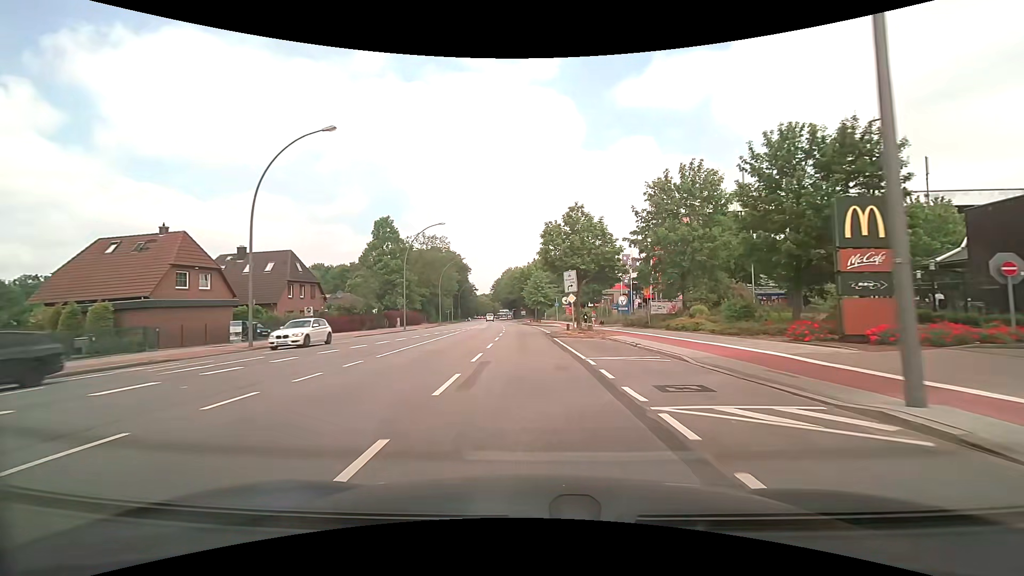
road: secondary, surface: asphalt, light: Day
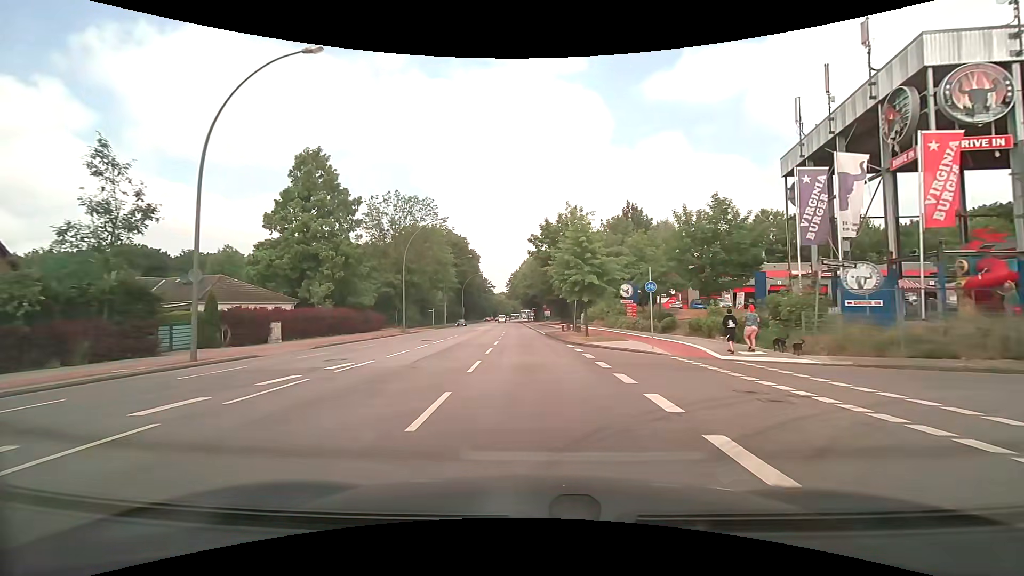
(-0.8, +38.6) m; -3°
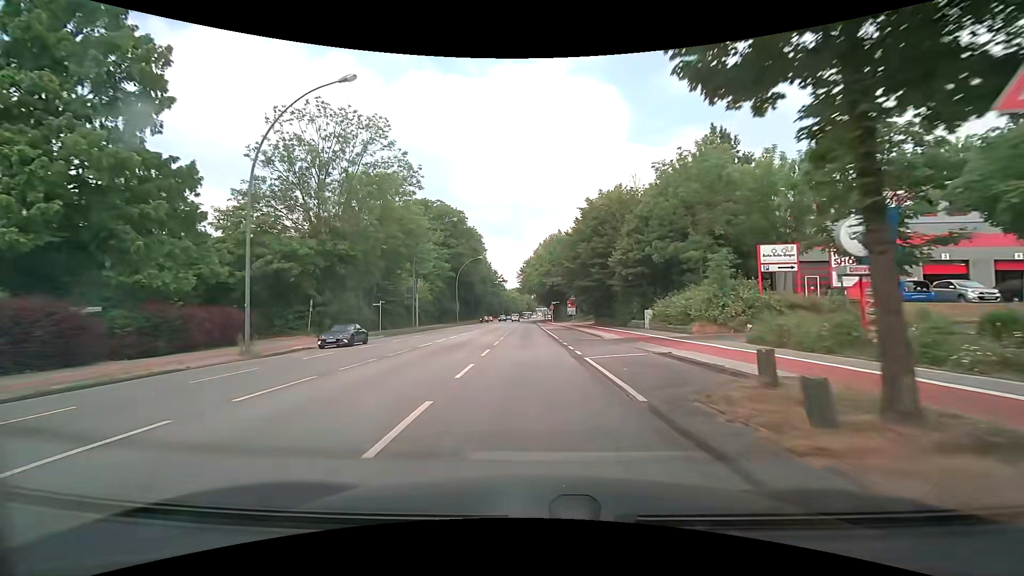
(-0.3, +31.3) m; -2°
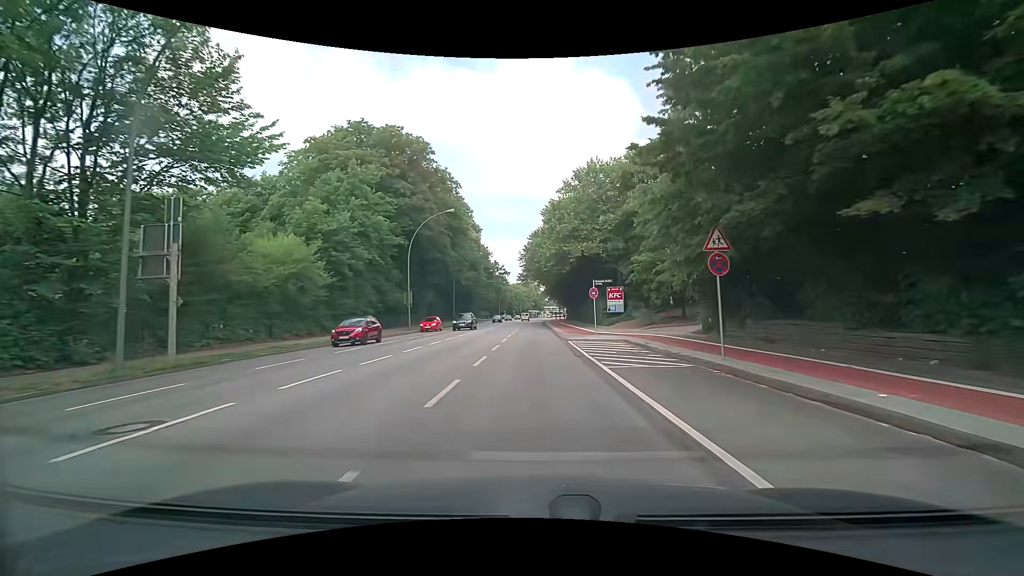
(-0.2, +39.3) m; 0°
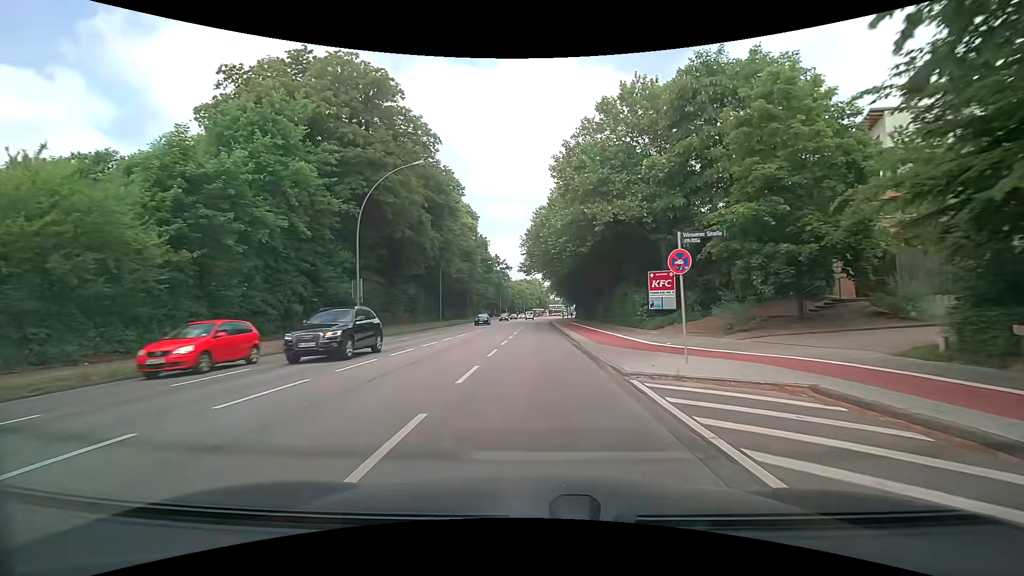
(0.0, +15.7) m; 0°
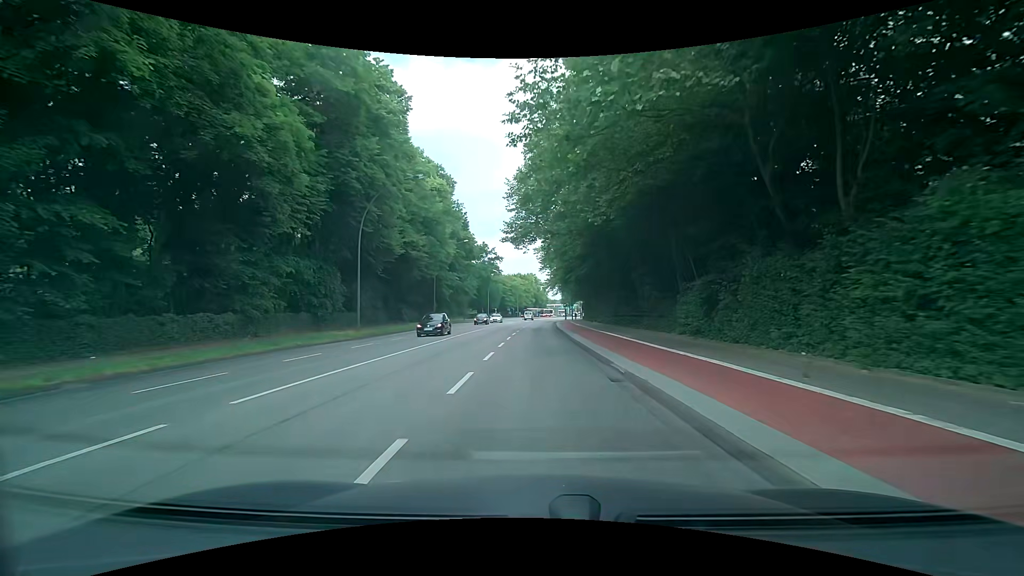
(-0.2, +31.2) m; 0°
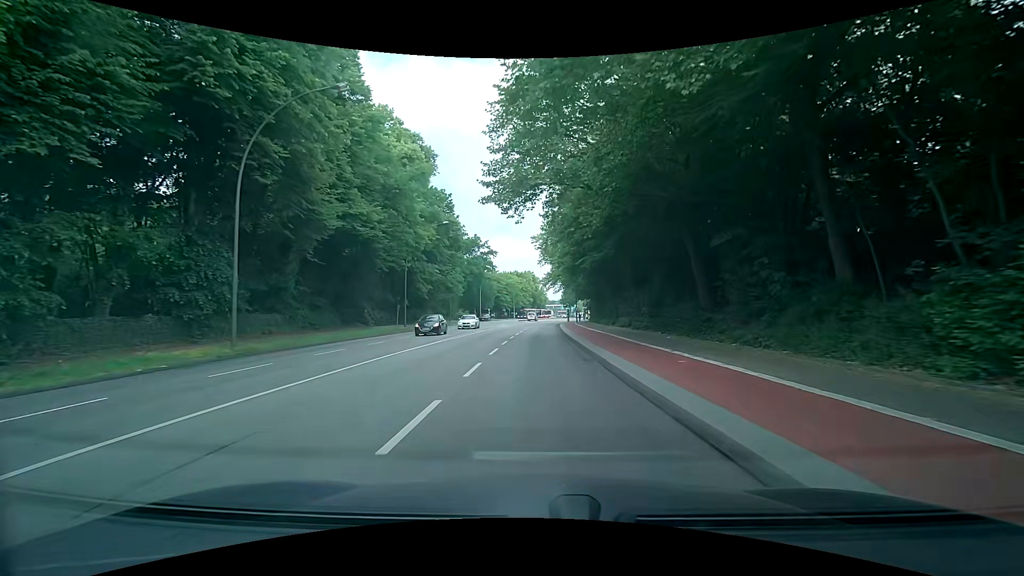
(0.0, +15.5) m; 0°
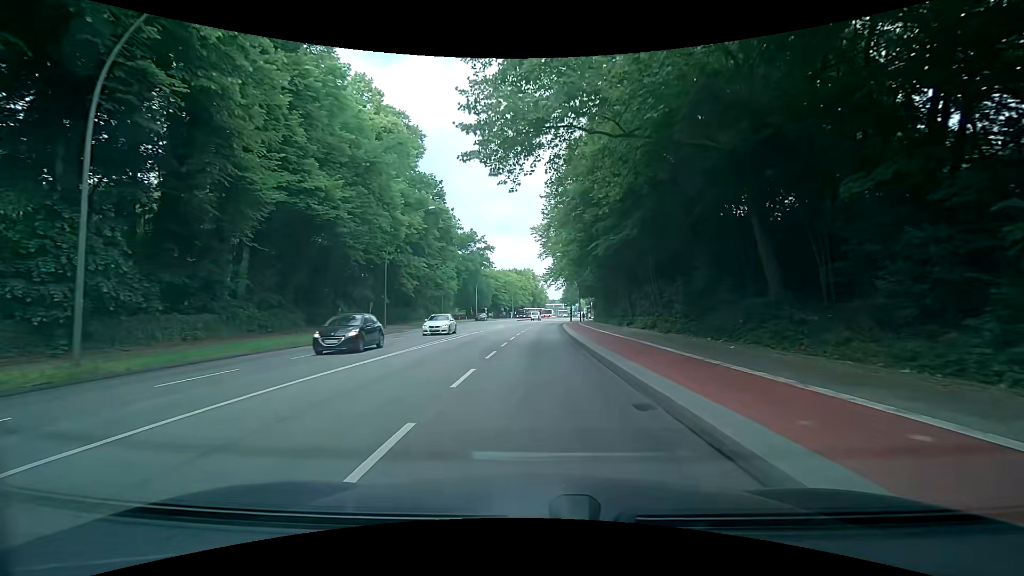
(0.0, +7.7) m; +1°
(0, +10) (0, +20) (0, +30) (0, +40) (0, +50) (0, +60) (+1, +70) (+1, +80) (+2, +90) (+3, +100) m
